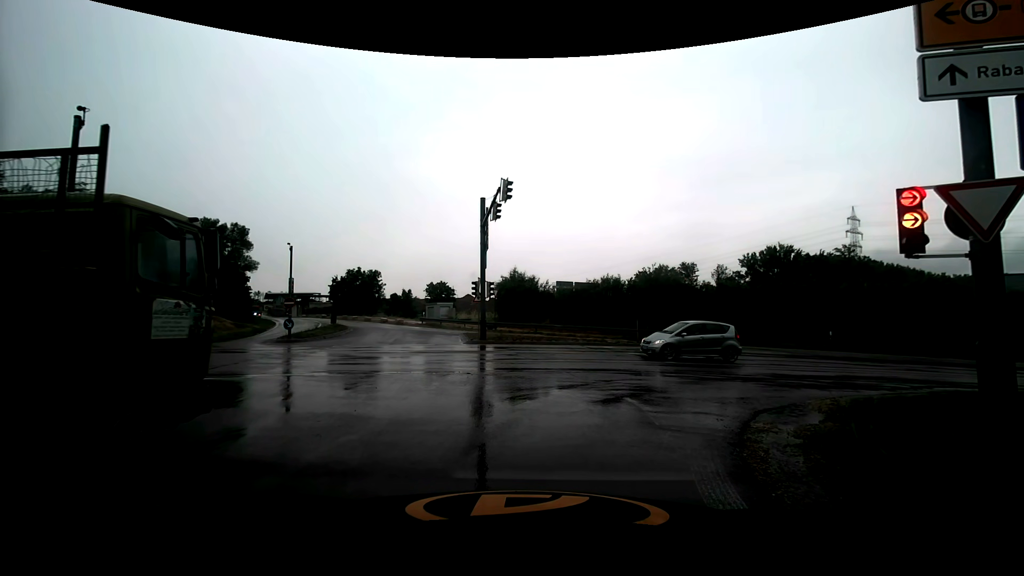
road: motorway_link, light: Day
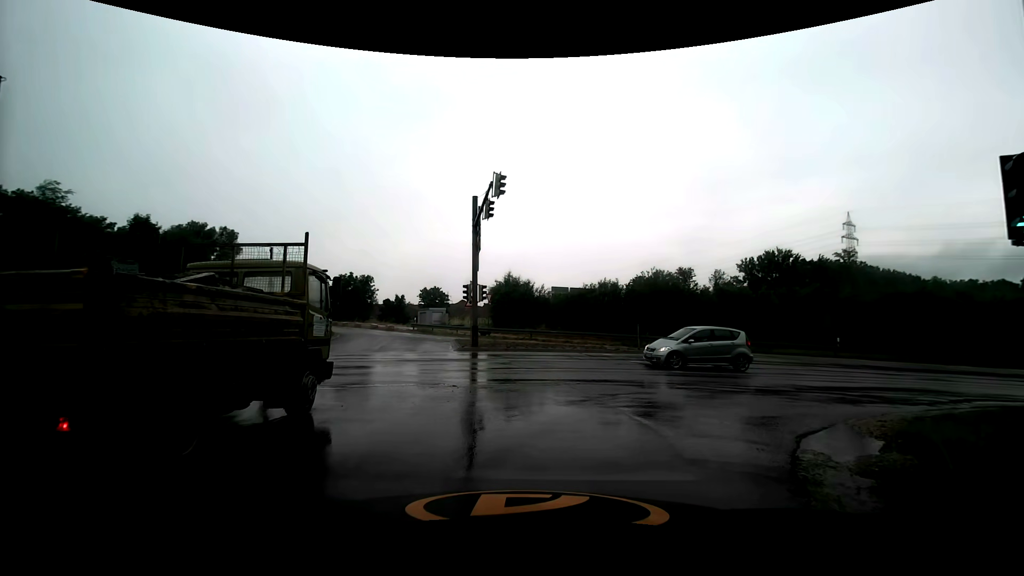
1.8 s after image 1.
(0.0, +1.7) m; 0°
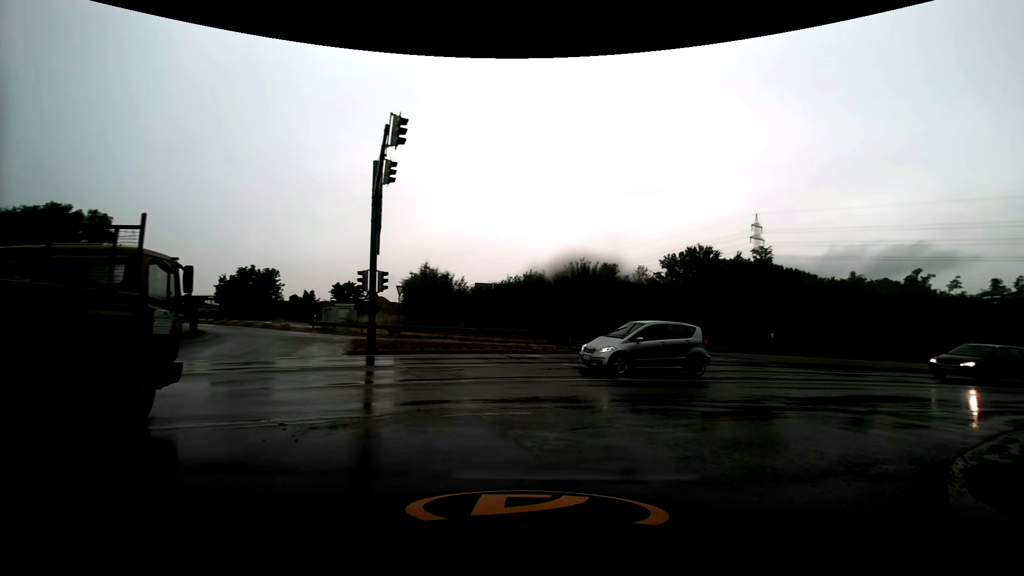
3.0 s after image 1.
(+0.2, +4.7) m; +8°
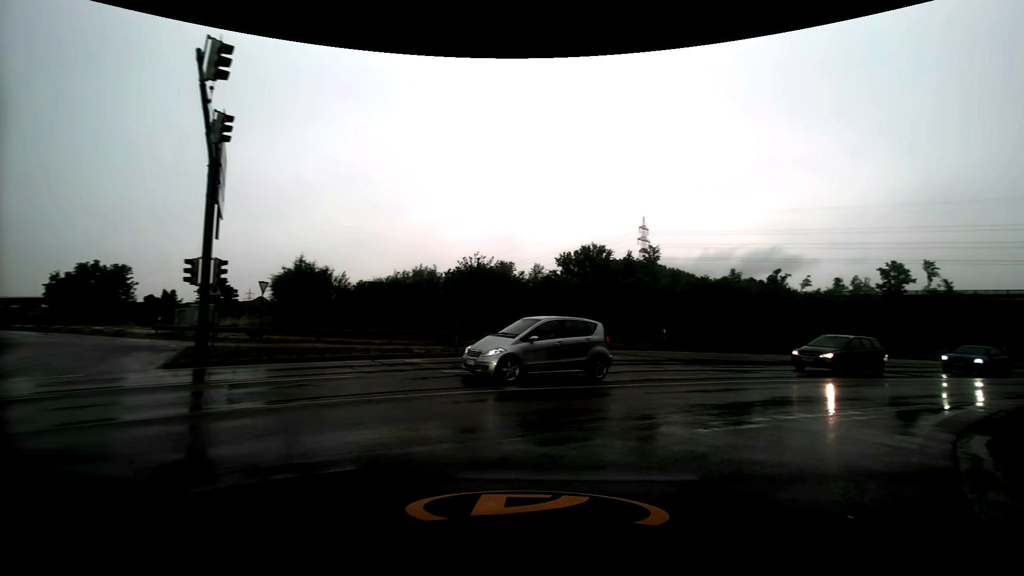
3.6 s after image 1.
(+0.3, +3.0) m; +11°
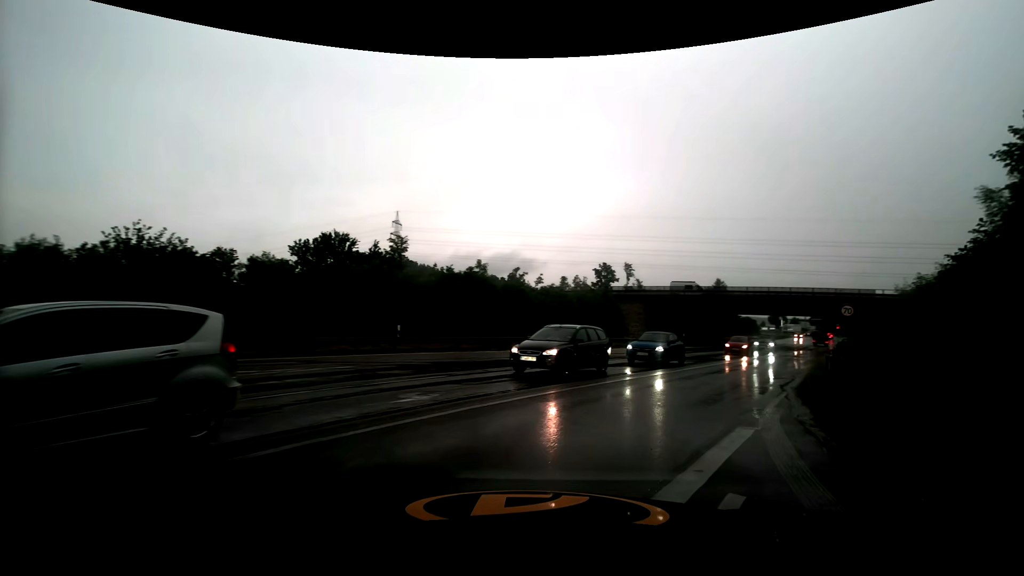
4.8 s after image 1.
(+1.8, +6.6) m; +28°
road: primary
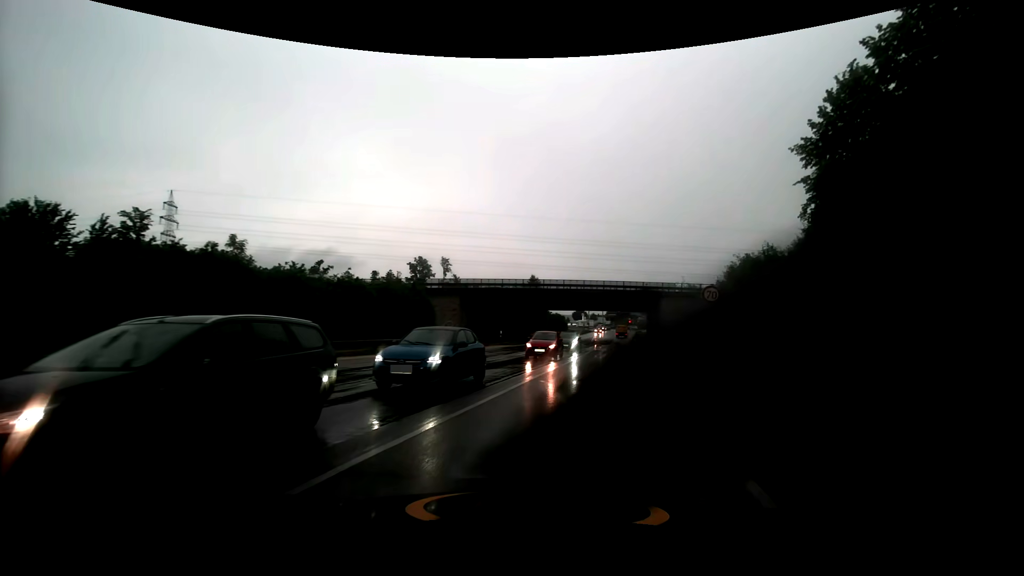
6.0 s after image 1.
(+1.8, +8.8) m; +20°
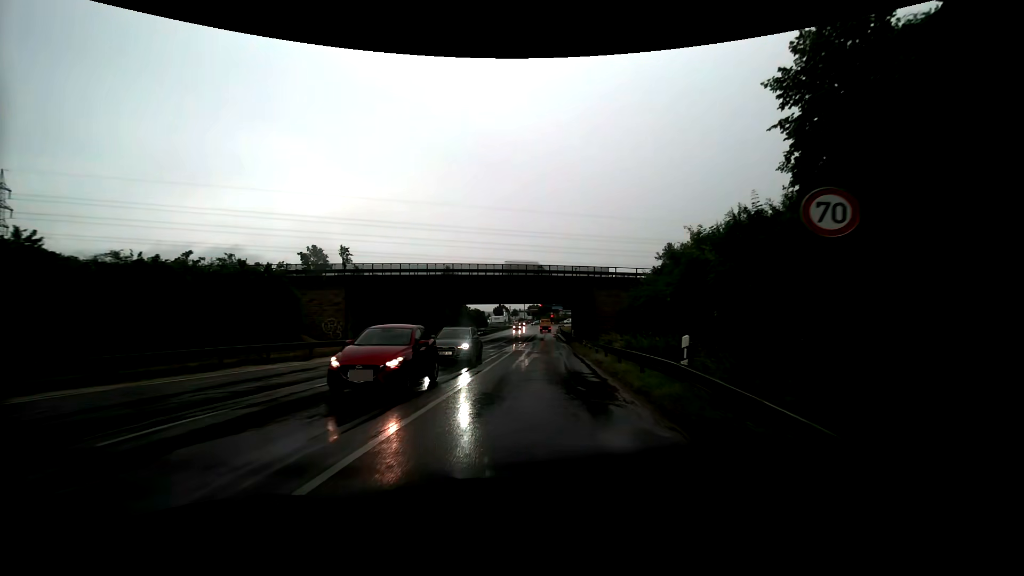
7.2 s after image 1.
(+1.4, +11.2) m; +10°
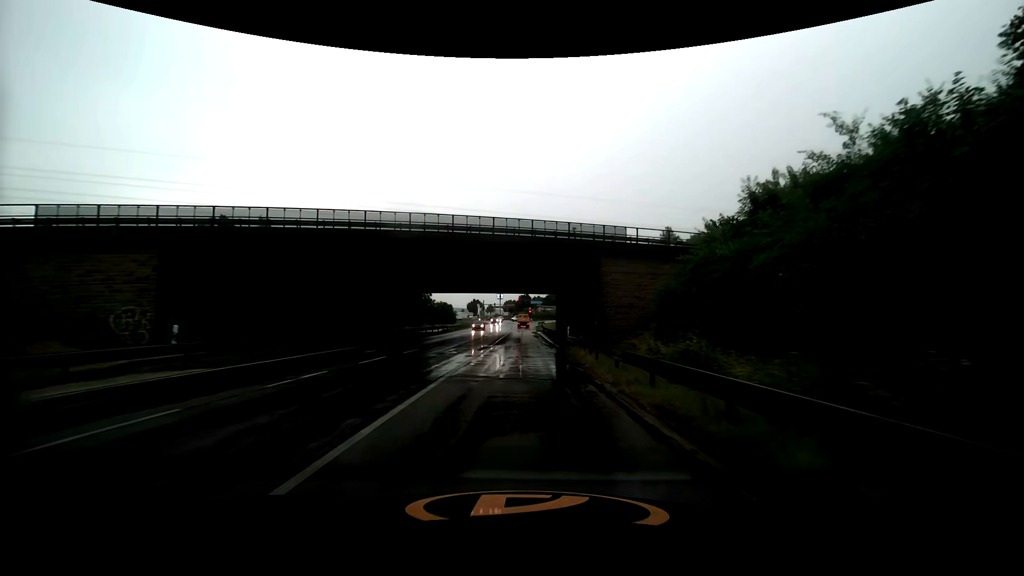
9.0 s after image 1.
(+0.6, +19.5) m; +3°
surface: asphalt
(0, +10) (0, +20) (0, +30) (0, +40) (-1, +50) (-1, +60) (-3, +70) (-3, +80) (-3, +90) (-3, +100) m
